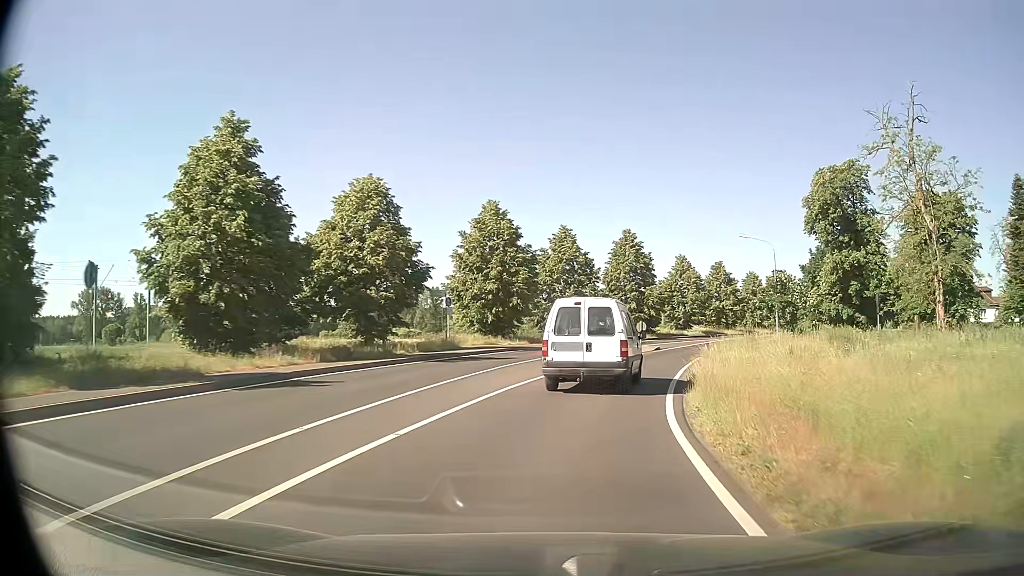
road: secondary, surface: asphalt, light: Day
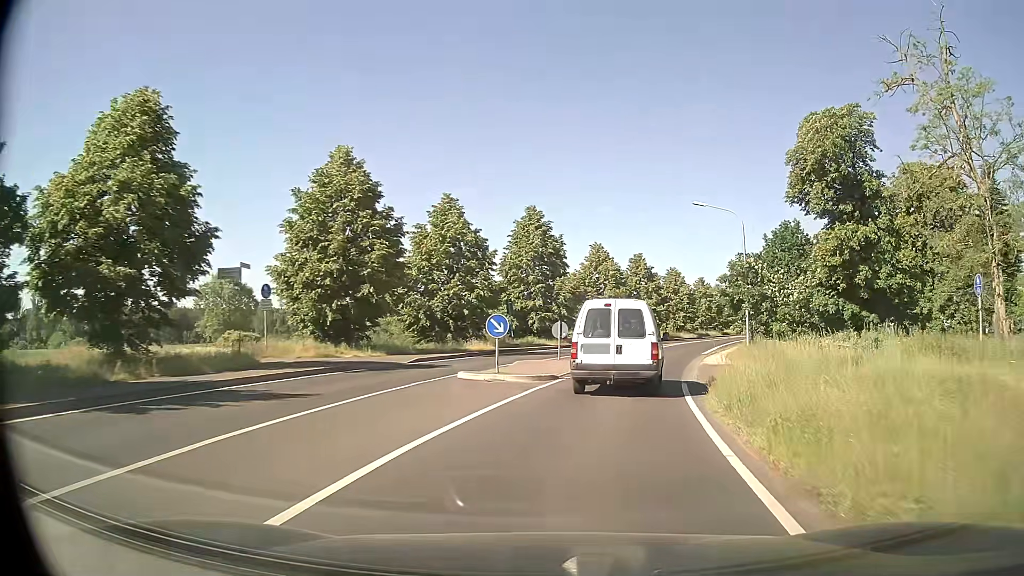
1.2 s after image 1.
(+1.1, +14.4) m; +9°
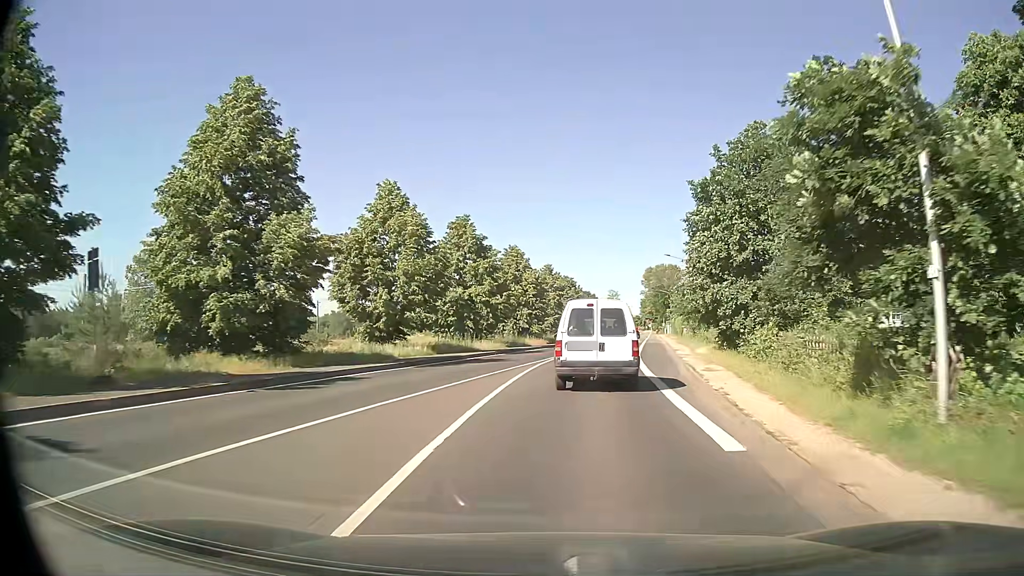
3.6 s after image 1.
(+4.0, +27.8) m; +14°
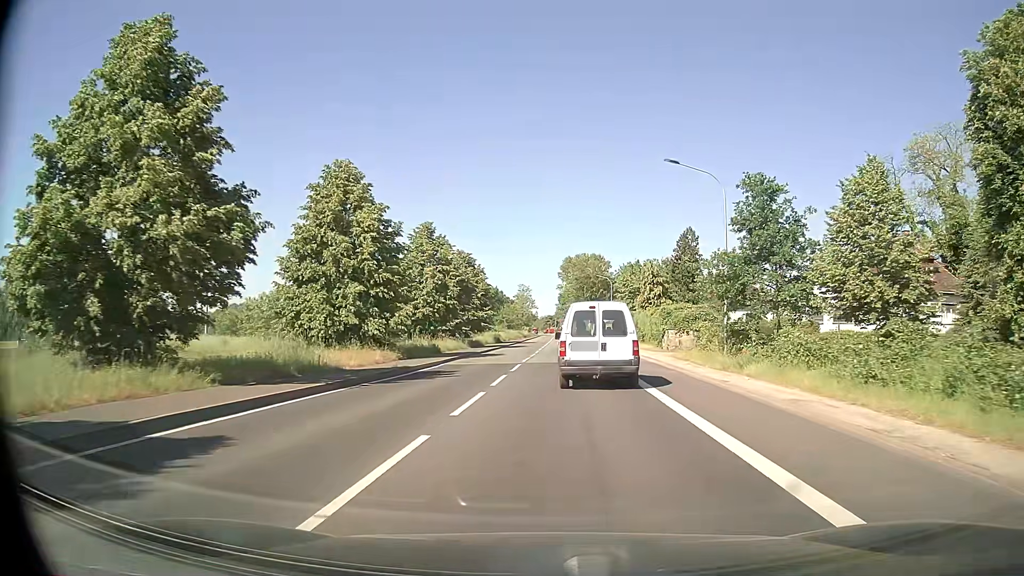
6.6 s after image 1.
(+2.6, +34.4) m; +8°
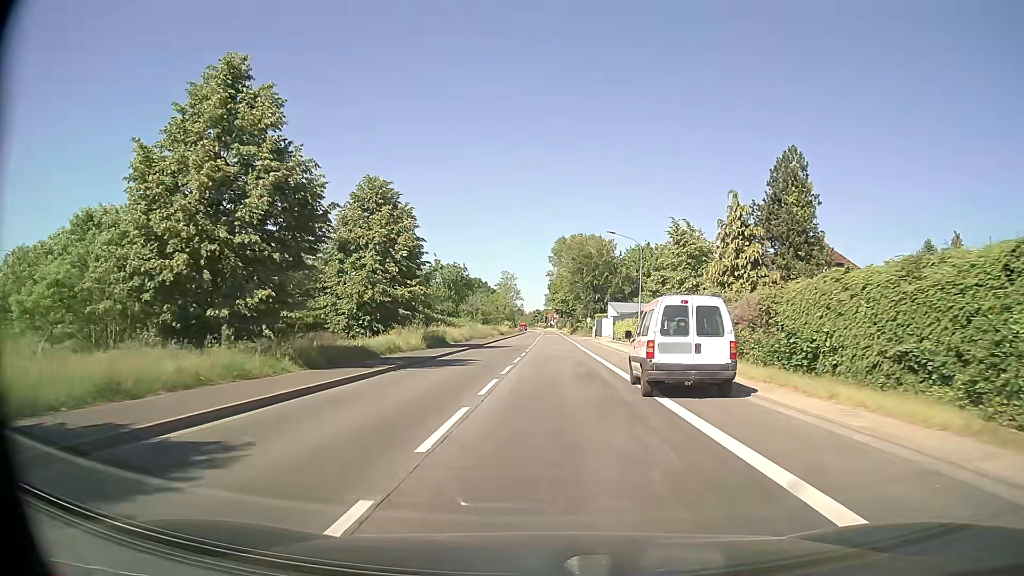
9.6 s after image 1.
(+0.6, +33.7) m; +1°
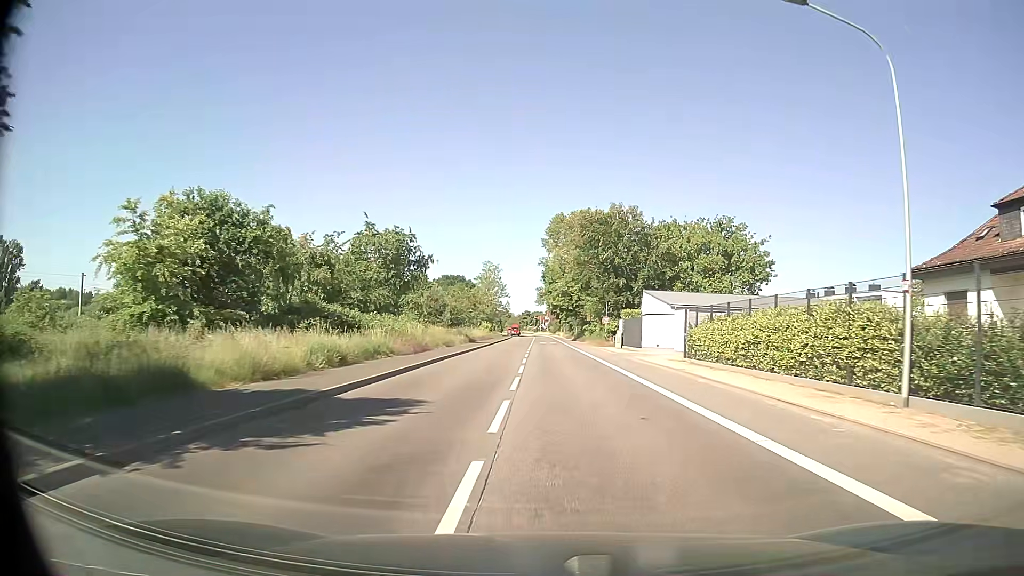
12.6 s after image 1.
(-0.5, +34.9) m; +1°
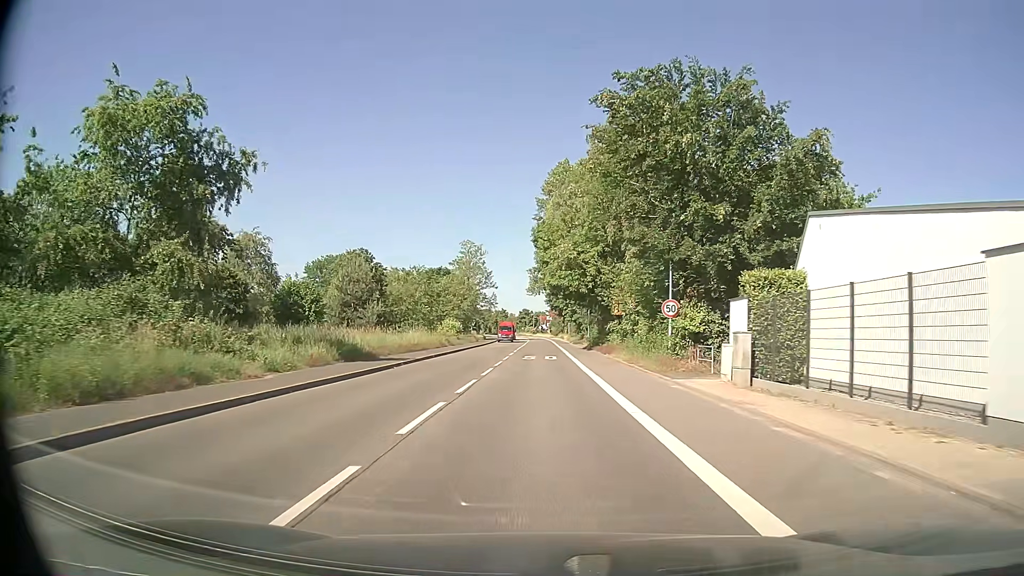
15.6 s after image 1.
(+0.9, +37.1) m; 0°
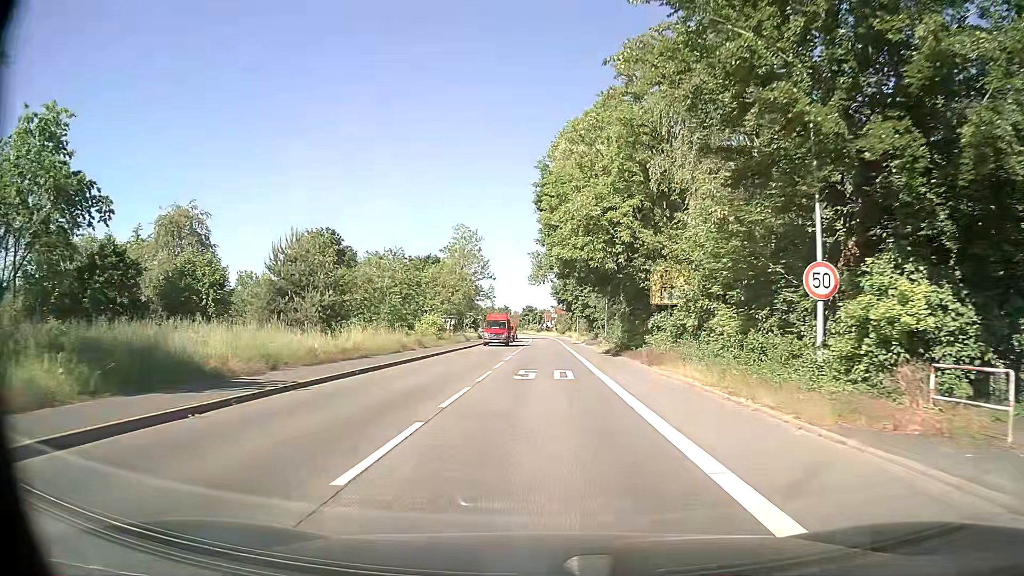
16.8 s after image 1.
(-0.1, +15.2) m; 0°
(0, +10) (0, +20) (0, +30) (0, +40) (0, +50) (0, +60) (0, +70) (0, +80) (0, +90) (0, +100) m
